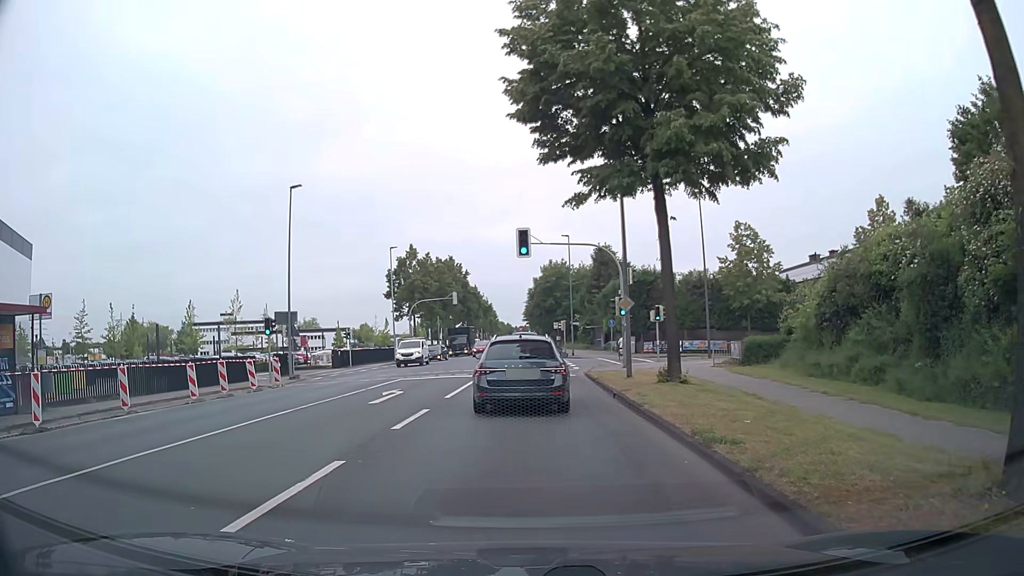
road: secondary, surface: asphalt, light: Day
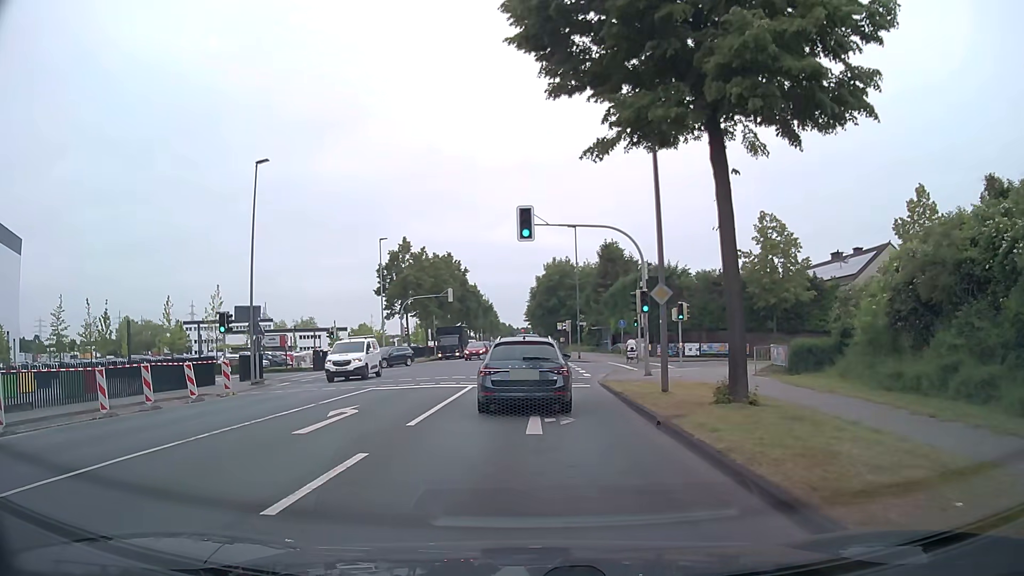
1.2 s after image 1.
(+0.1, +5.6) m; +1°
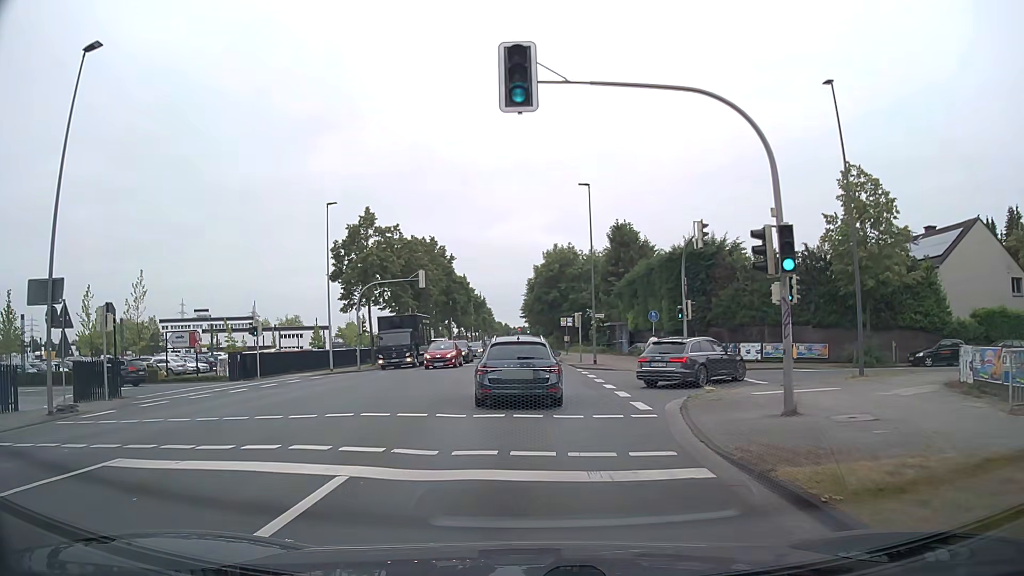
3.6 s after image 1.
(0.0, +14.7) m; 0°
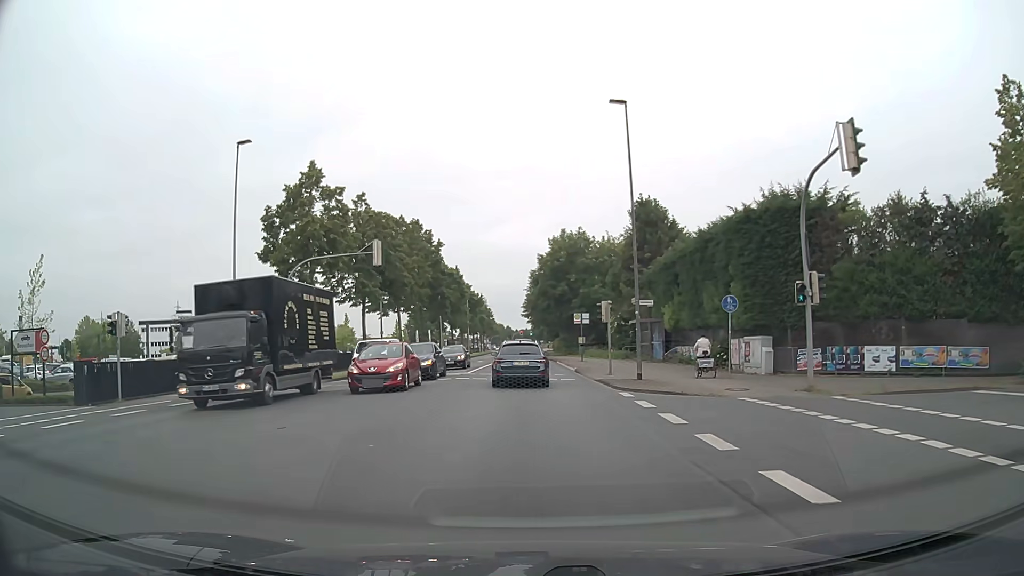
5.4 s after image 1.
(0.0, +14.6) m; 0°
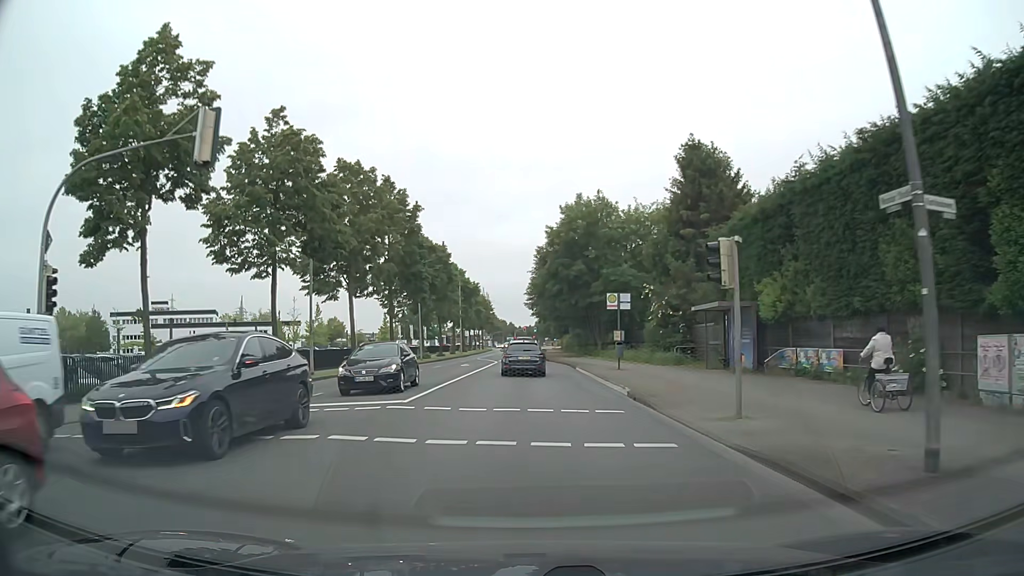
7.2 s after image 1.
(0.0, +18.2) m; 0°
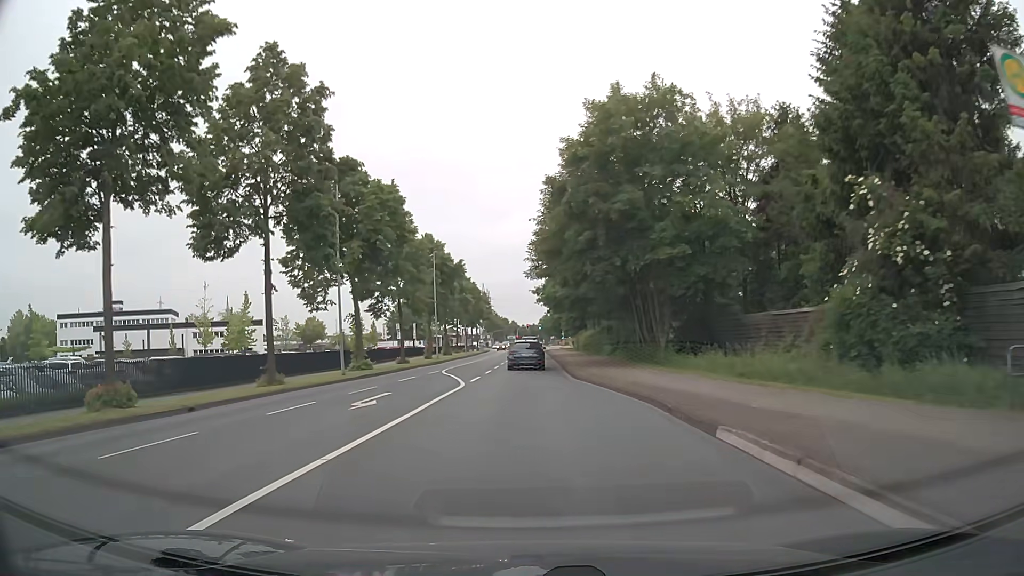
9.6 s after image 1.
(-0.1, +26.9) m; 0°
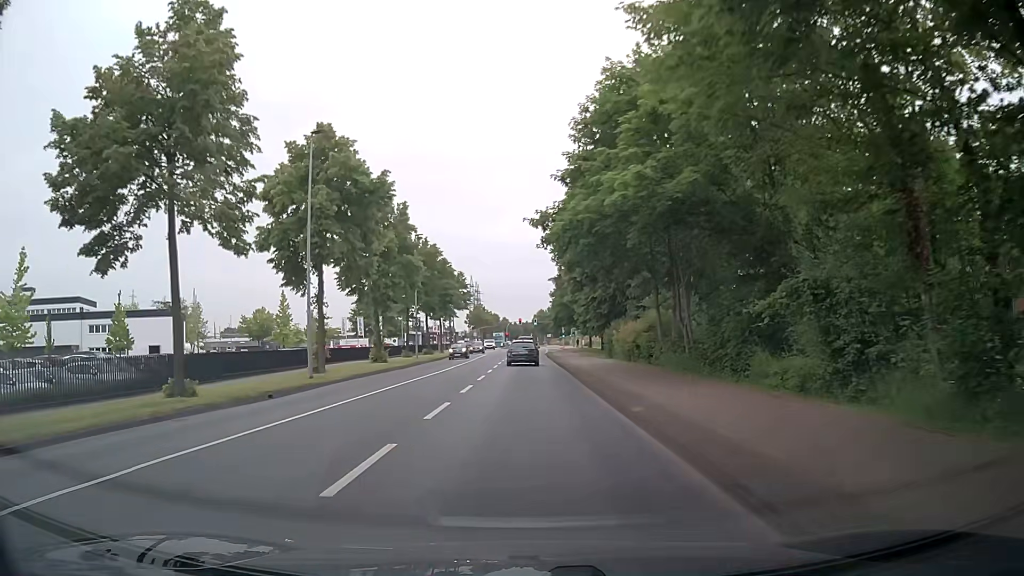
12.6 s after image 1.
(0.0, +36.1) m; 0°
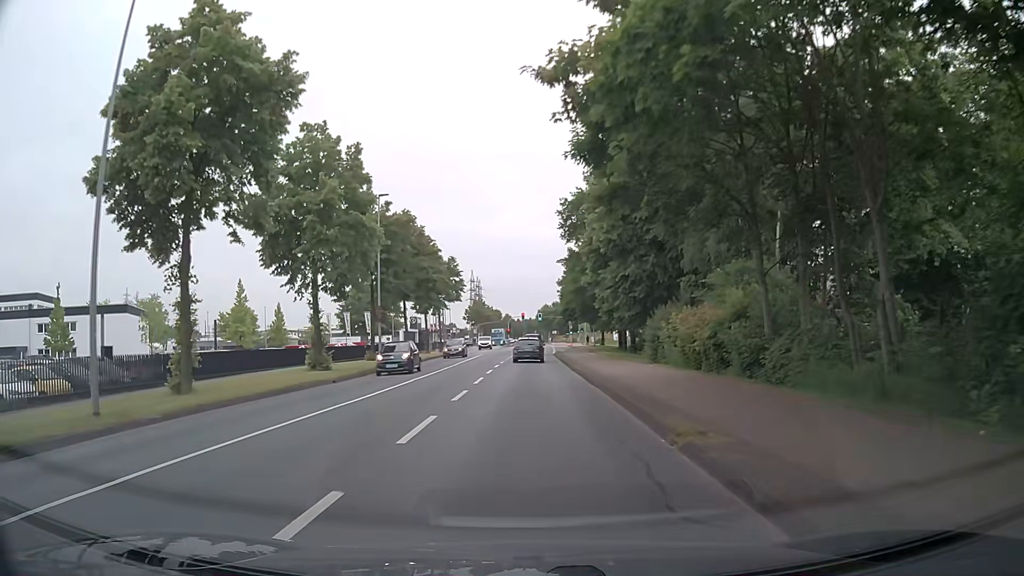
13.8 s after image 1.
(+0.2, +14.9) m; +1°
